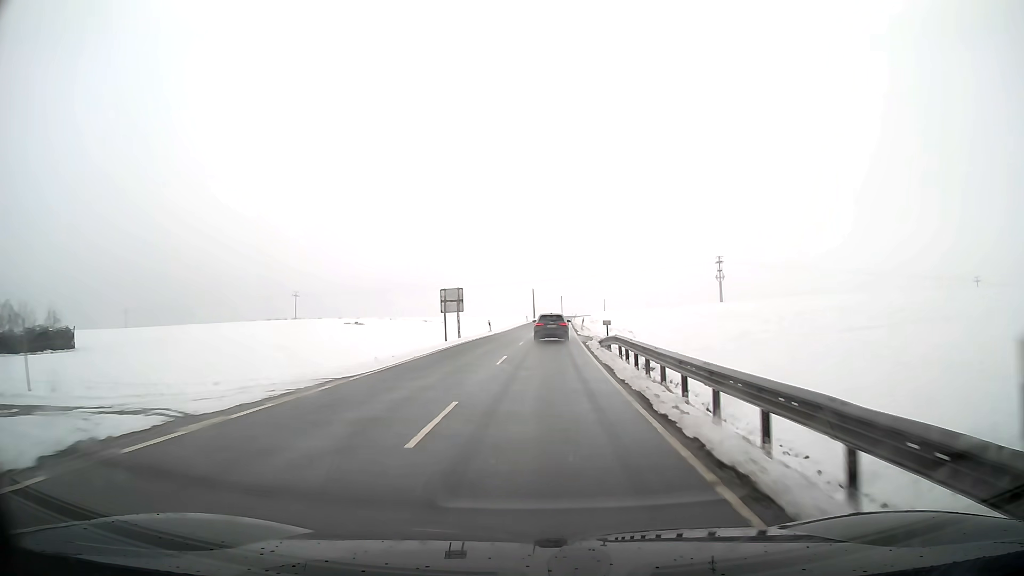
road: secondary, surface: asphalt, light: Day
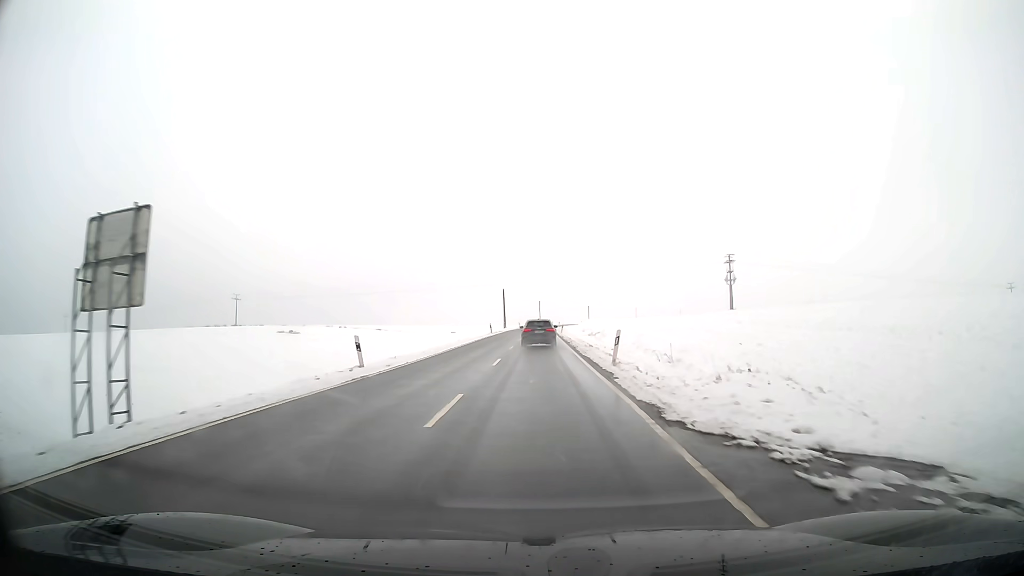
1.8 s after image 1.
(+0.7, +34.4) m; +2°
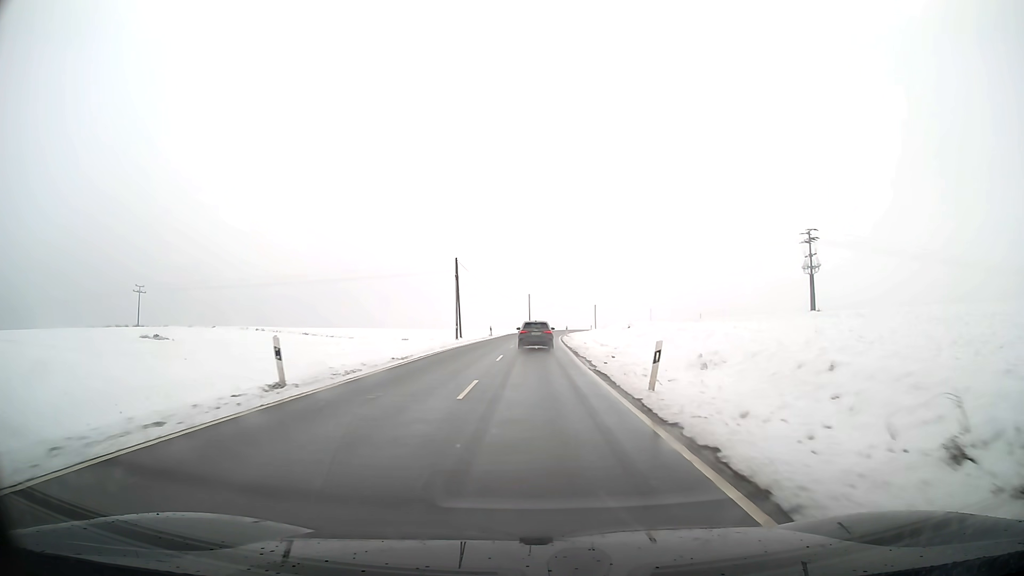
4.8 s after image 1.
(+0.5, +56.7) m; +1°
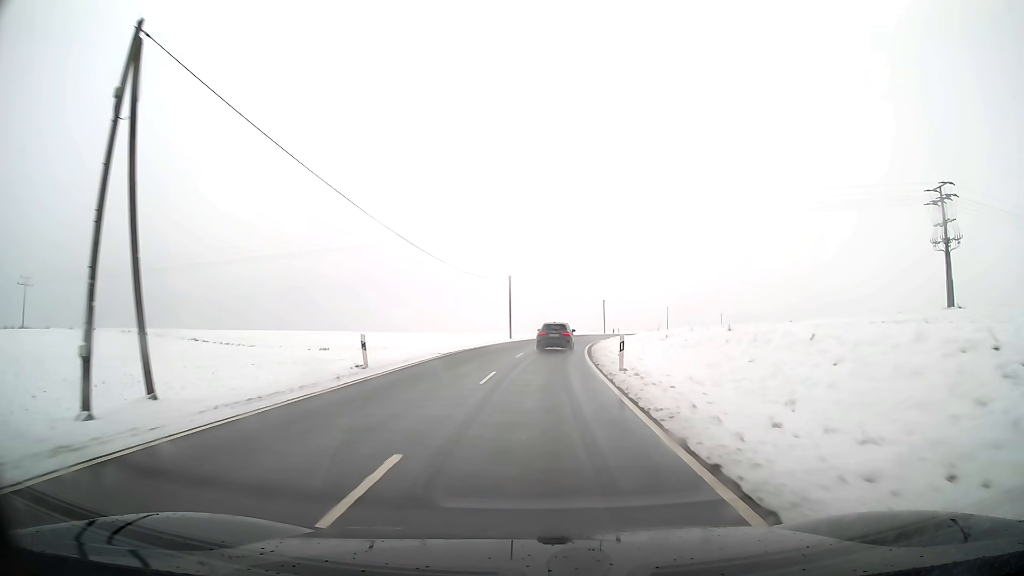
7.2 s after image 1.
(+0.4, +44.9) m; +1°
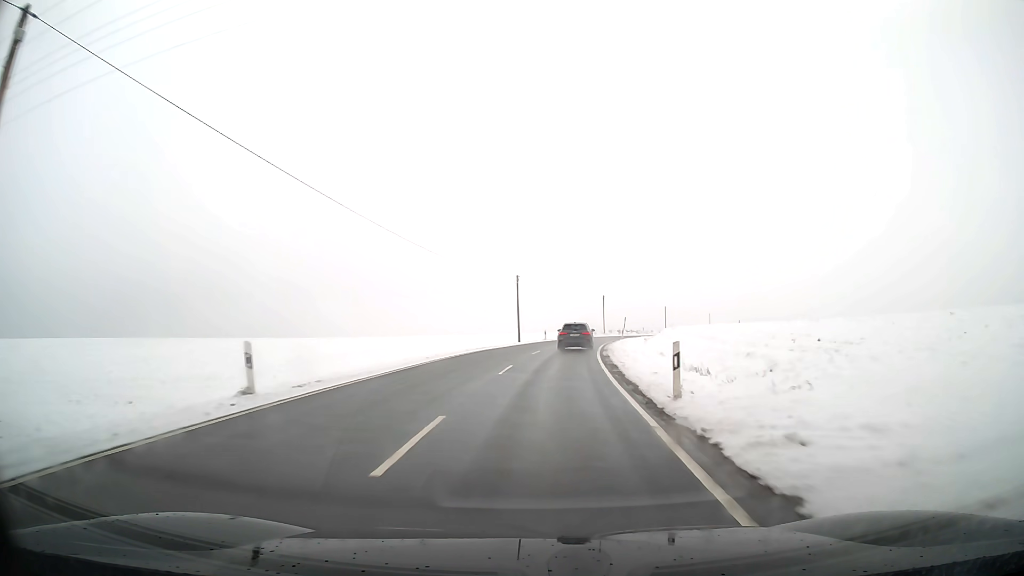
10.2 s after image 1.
(+4.1, +56.9) m; +9°
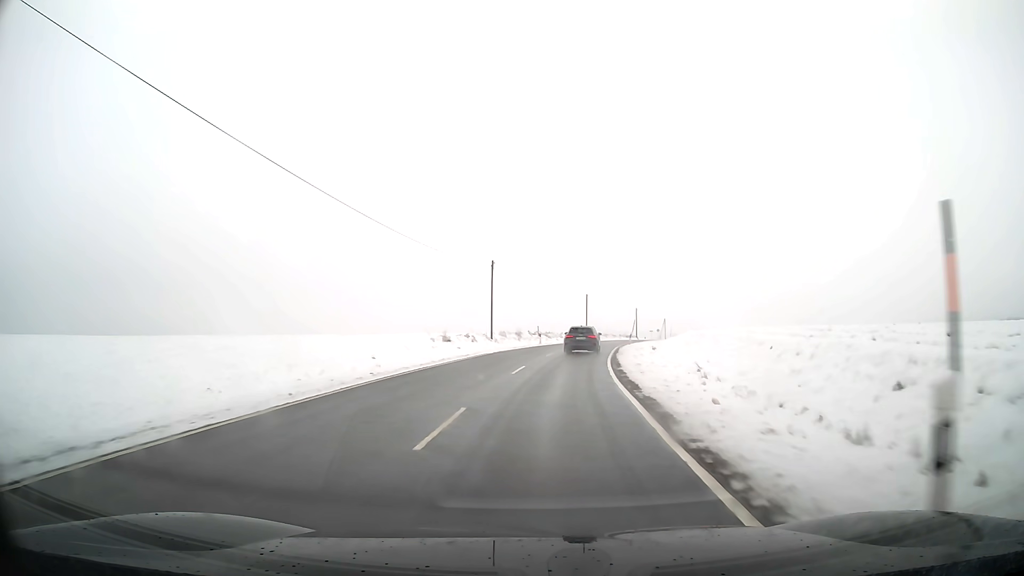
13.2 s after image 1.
(+5.1, +58.2) m; +10°
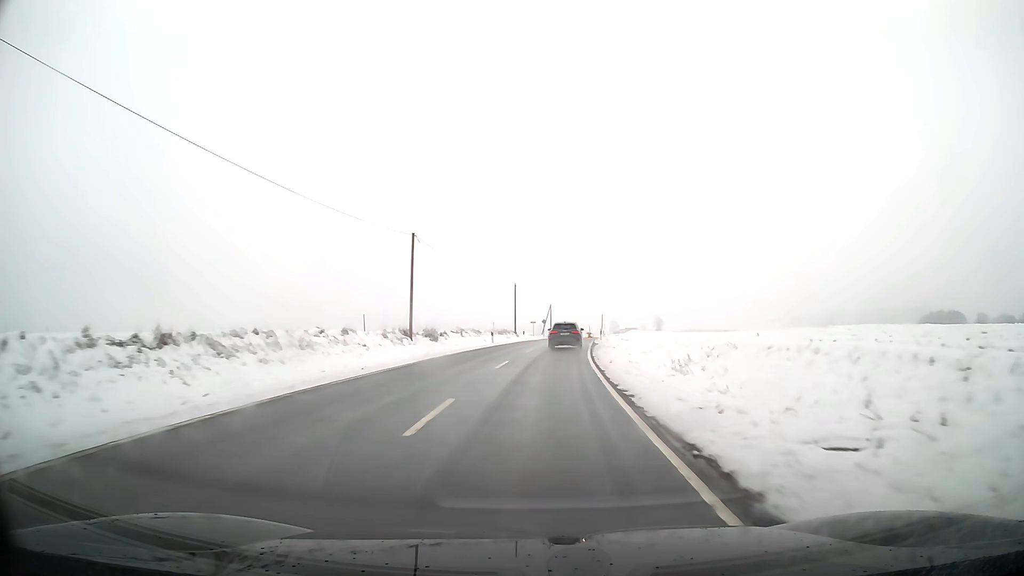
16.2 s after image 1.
(+6.5, +58.9) m; +12°
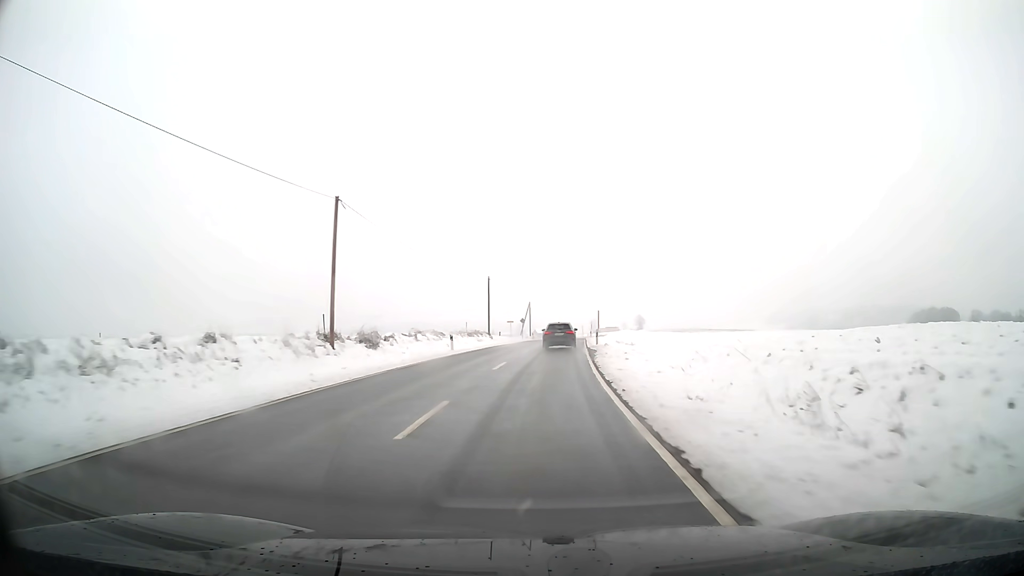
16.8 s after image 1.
(+0.2, +12.1) m; +2°
